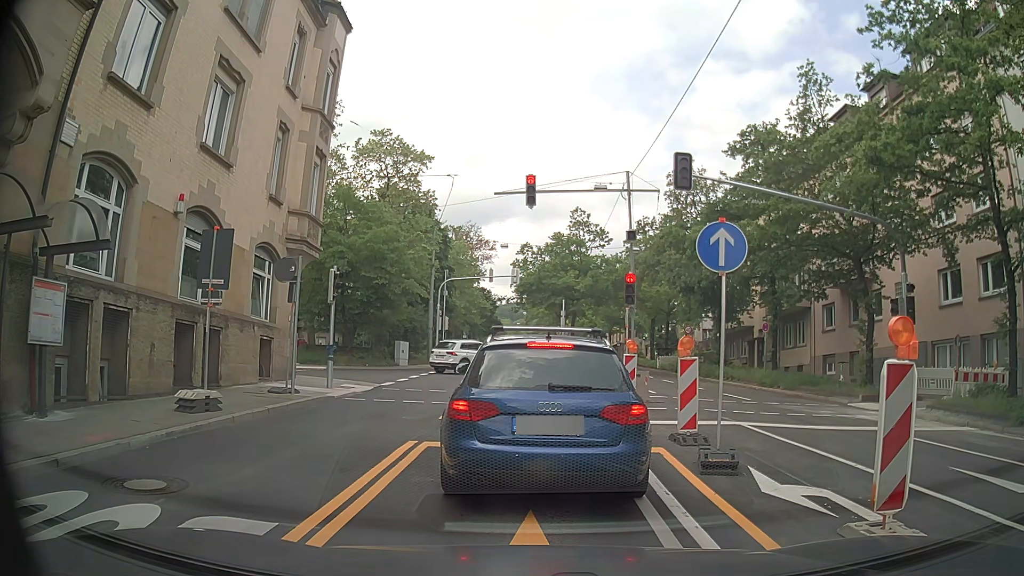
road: secondary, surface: asphalt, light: Day
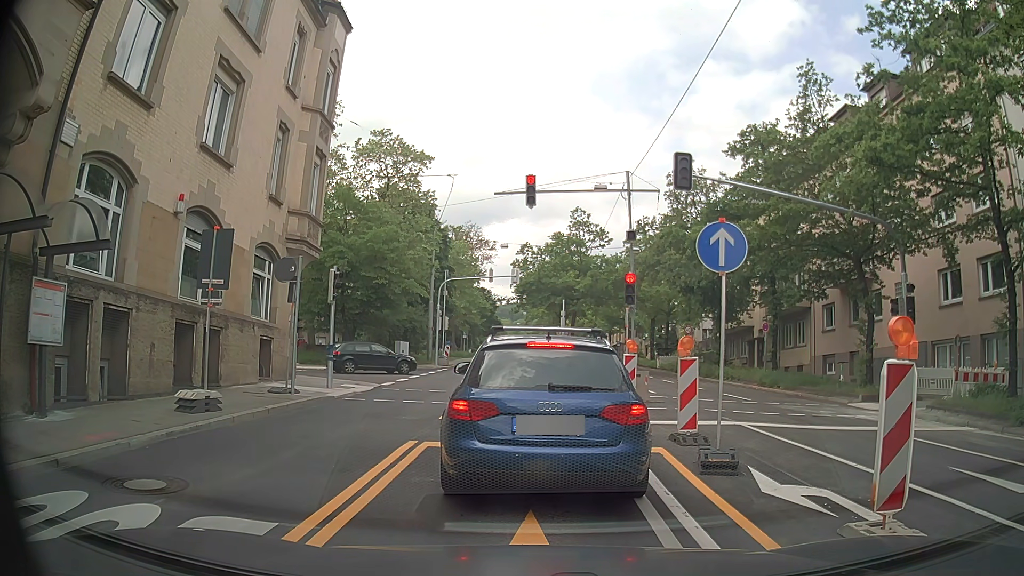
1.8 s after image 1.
(0.0, 0.0) m; 0°
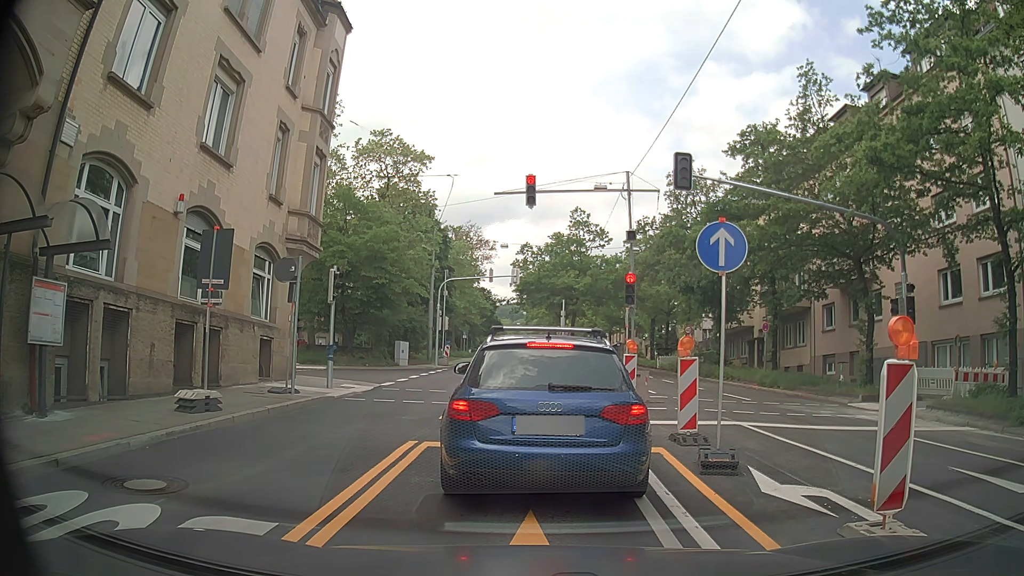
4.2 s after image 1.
(0.0, 0.0) m; 0°
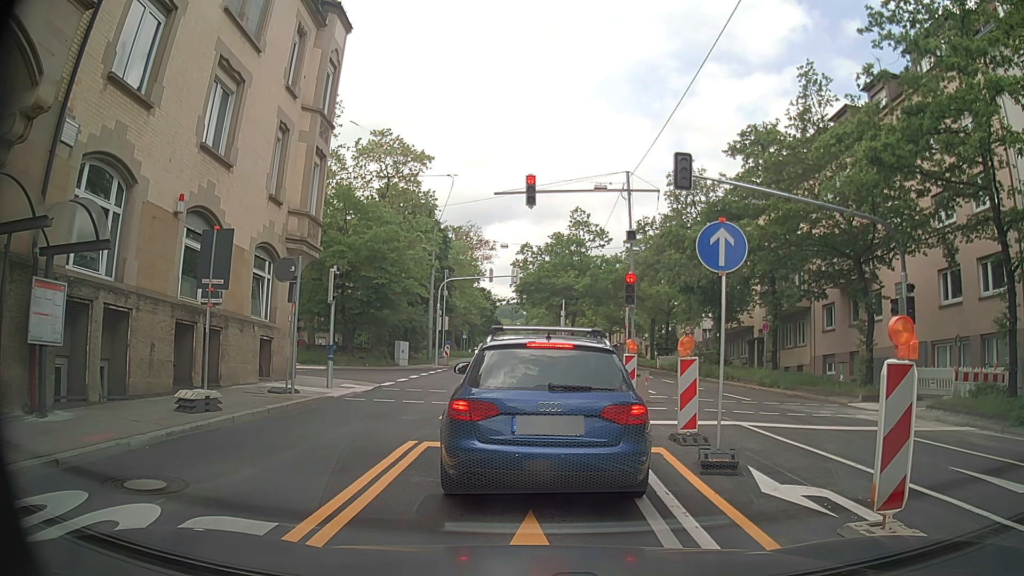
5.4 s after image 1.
(0.0, 0.0) m; 0°
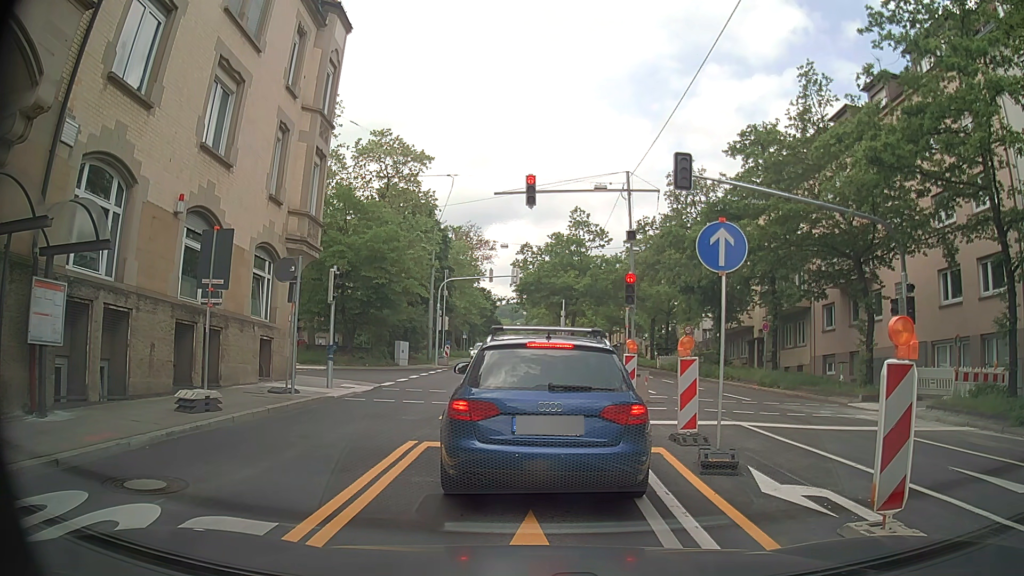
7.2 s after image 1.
(0.0, 0.0) m; 0°
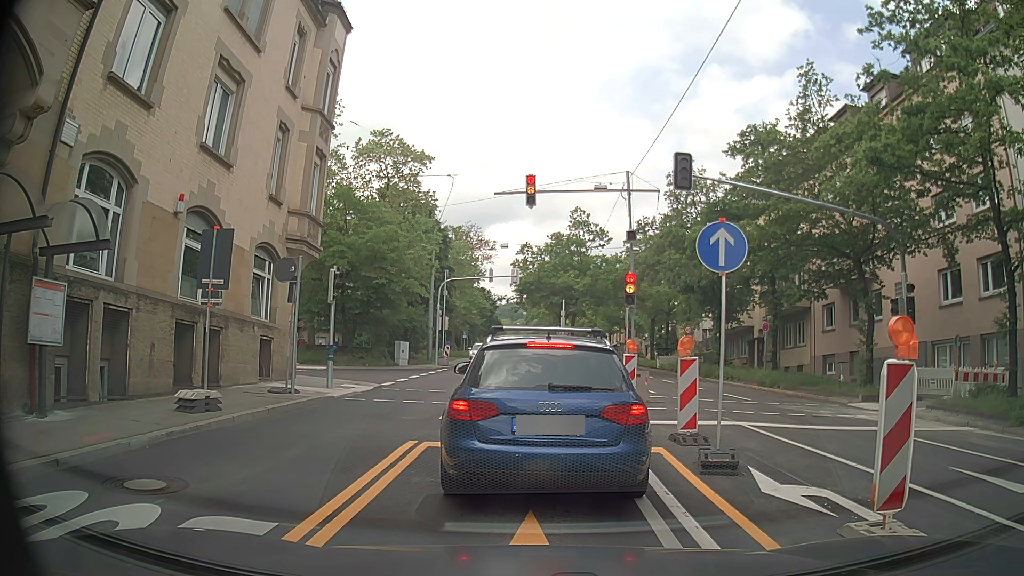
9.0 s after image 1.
(0.0, 0.0) m; 0°
